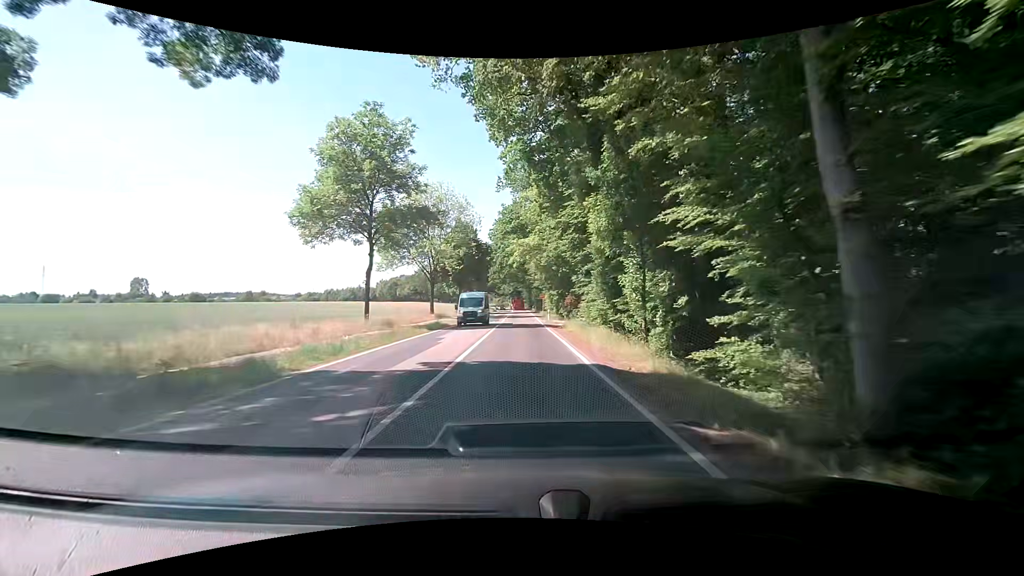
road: secondary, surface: asphalt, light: Day
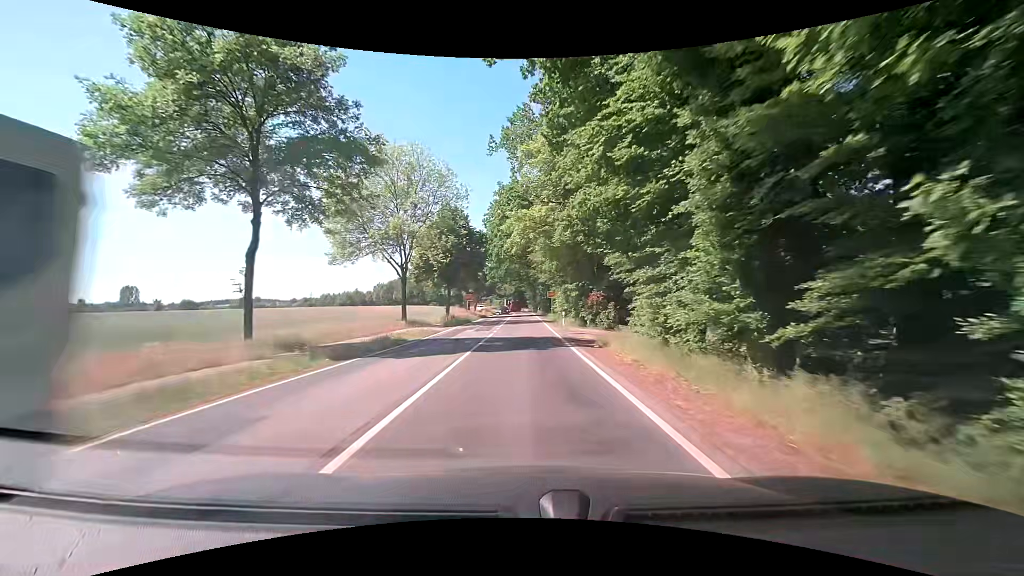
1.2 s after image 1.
(+0.1, +15.3) m; -1°
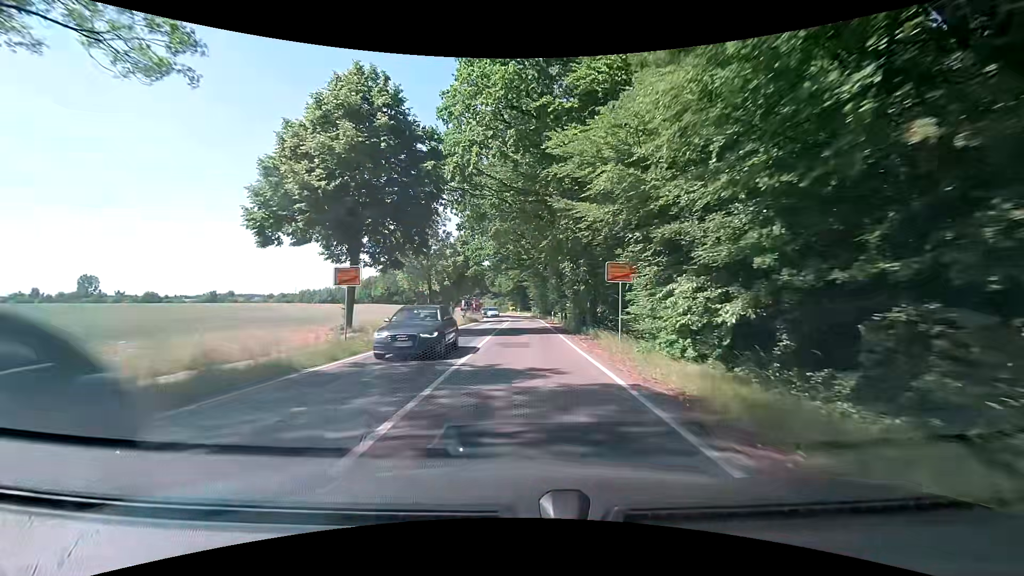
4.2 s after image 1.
(+0.1, +38.5) m; +1°
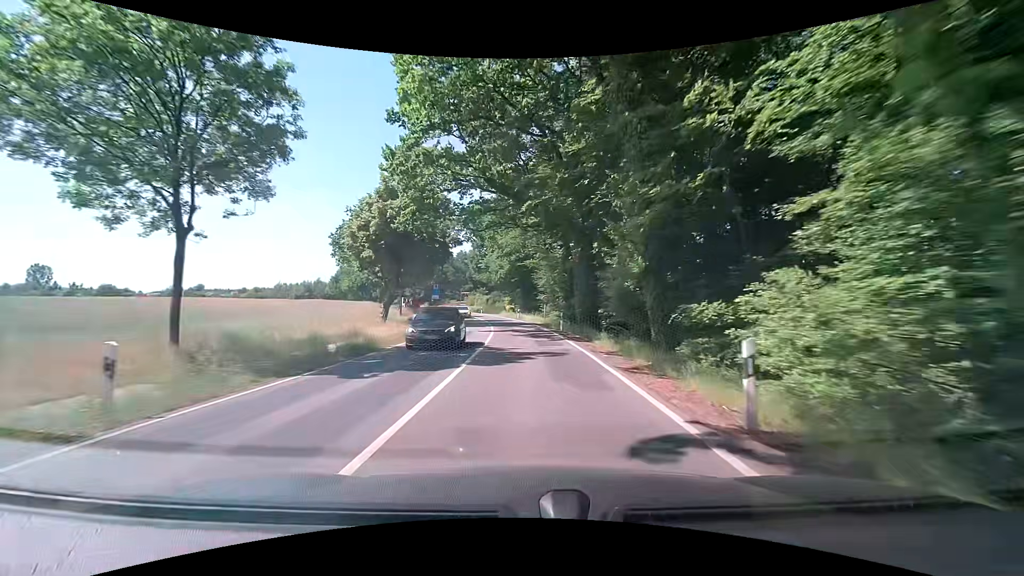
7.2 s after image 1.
(-0.6, +40.1) m; 0°
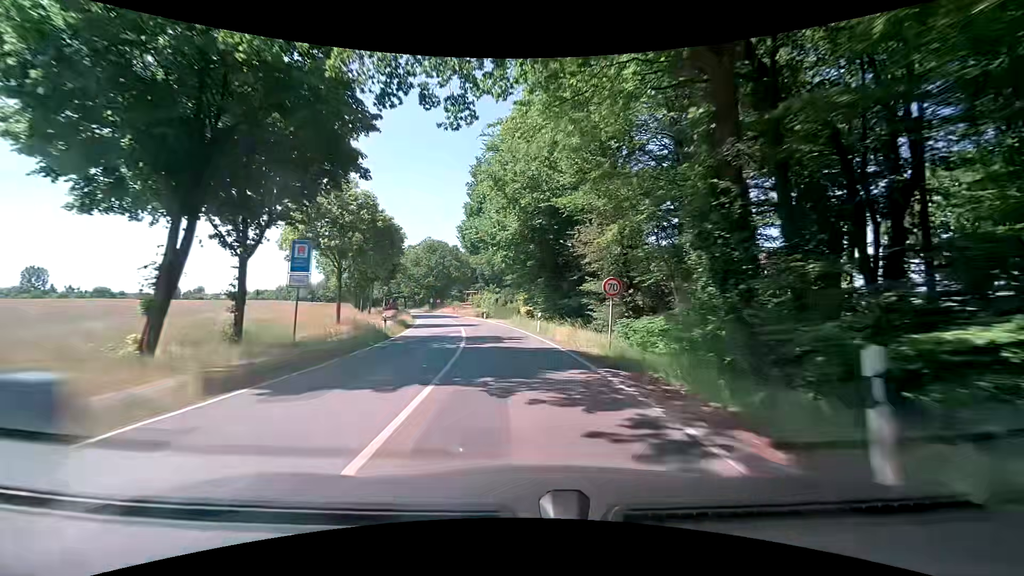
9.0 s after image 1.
(-0.6, +26.9) m; -2°
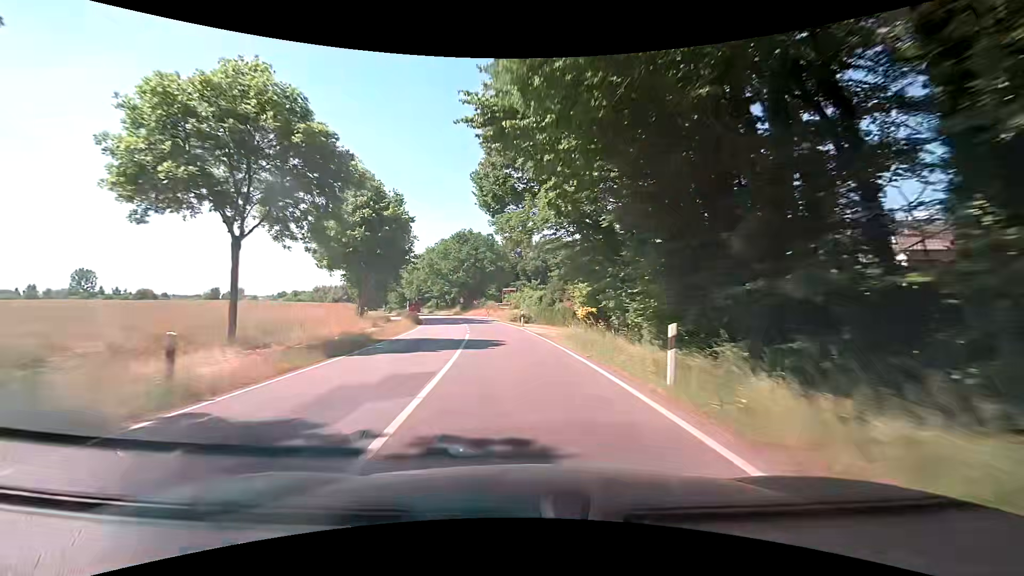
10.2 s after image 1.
(-1.0, +19.2) m; -6°
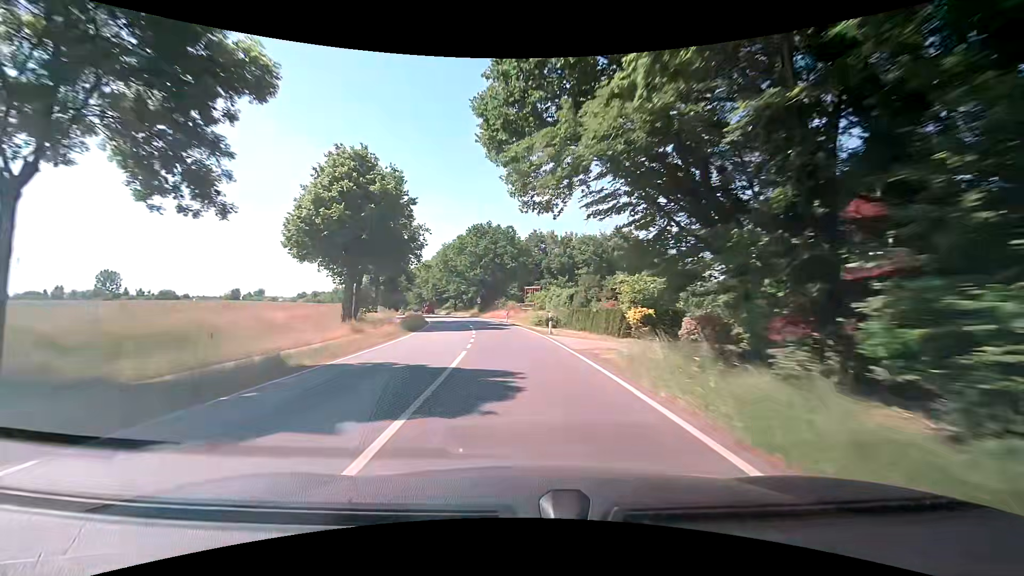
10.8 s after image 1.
(-0.2, +10.0) m; -3°
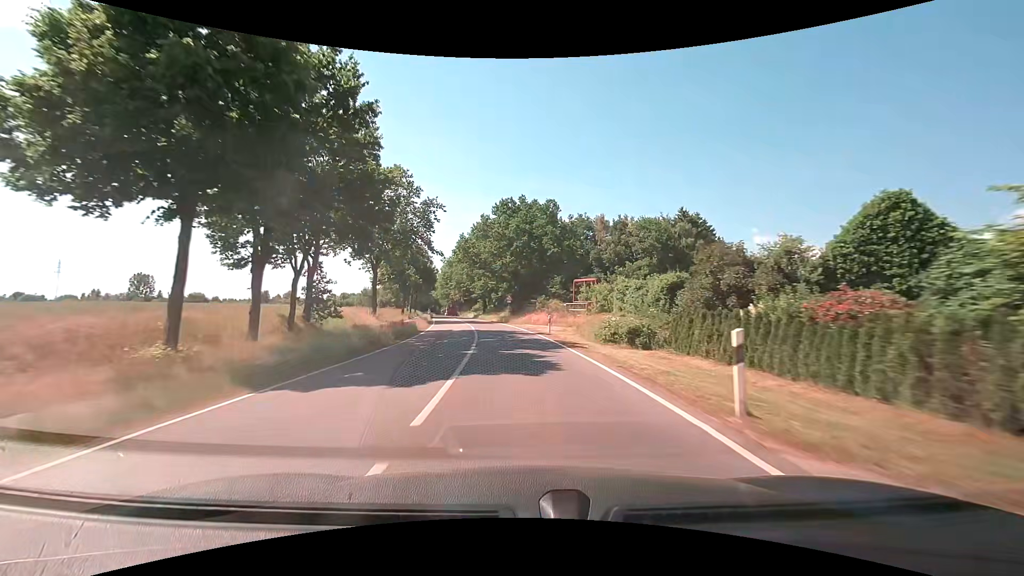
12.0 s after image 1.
(-0.7, +20.7) m; -4°
(0, +10) (-1, +20) (-2, +30) (-3, +40) (-4, +50) (-6, +60) (-8, +69) (-10, +79) (-12, +89) (-13, +99) m
